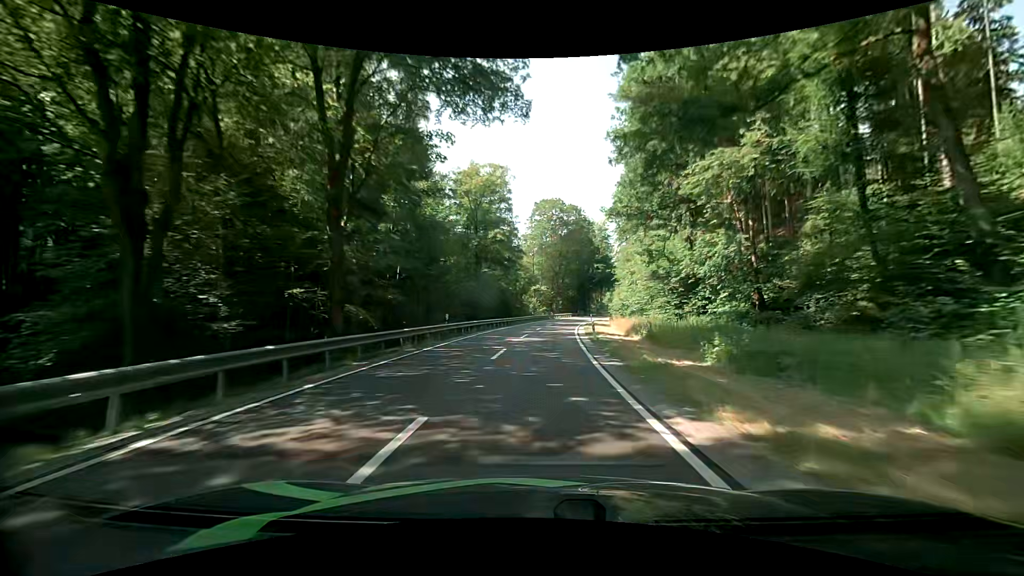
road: secondary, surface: asphalt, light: Day
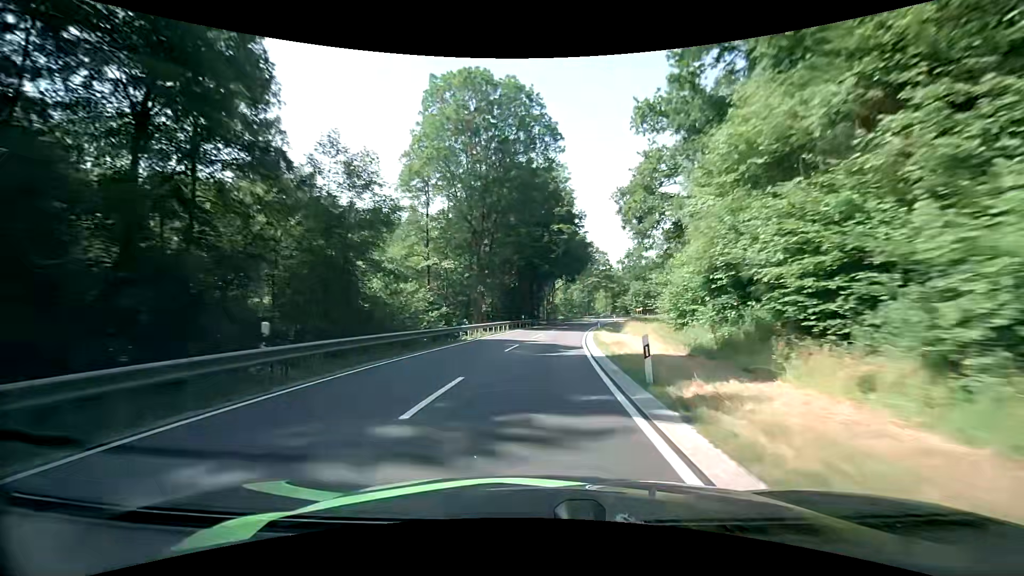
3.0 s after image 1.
(+3.0, +55.6) m; +7°
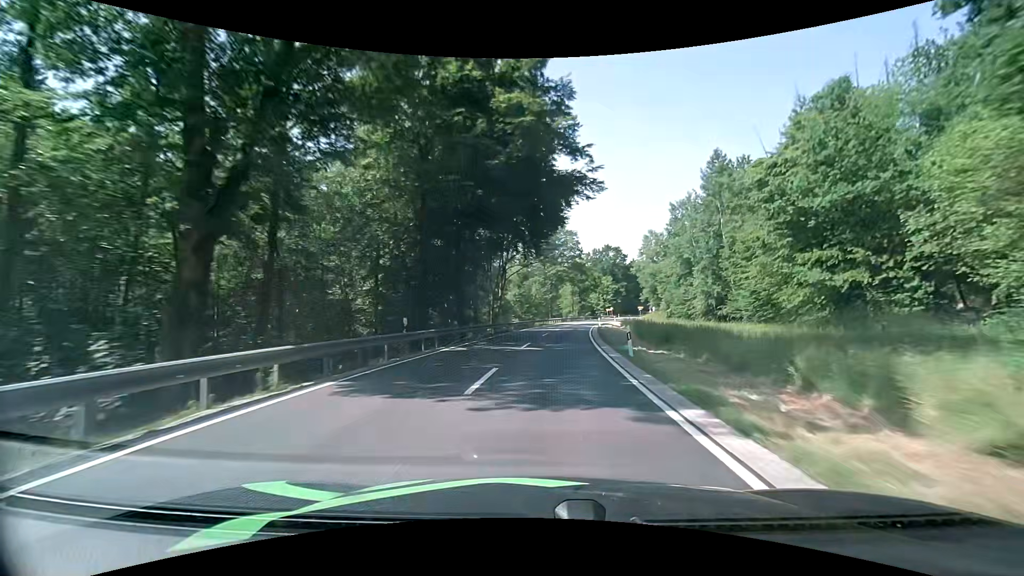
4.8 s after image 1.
(+1.4, +34.0) m; +6°
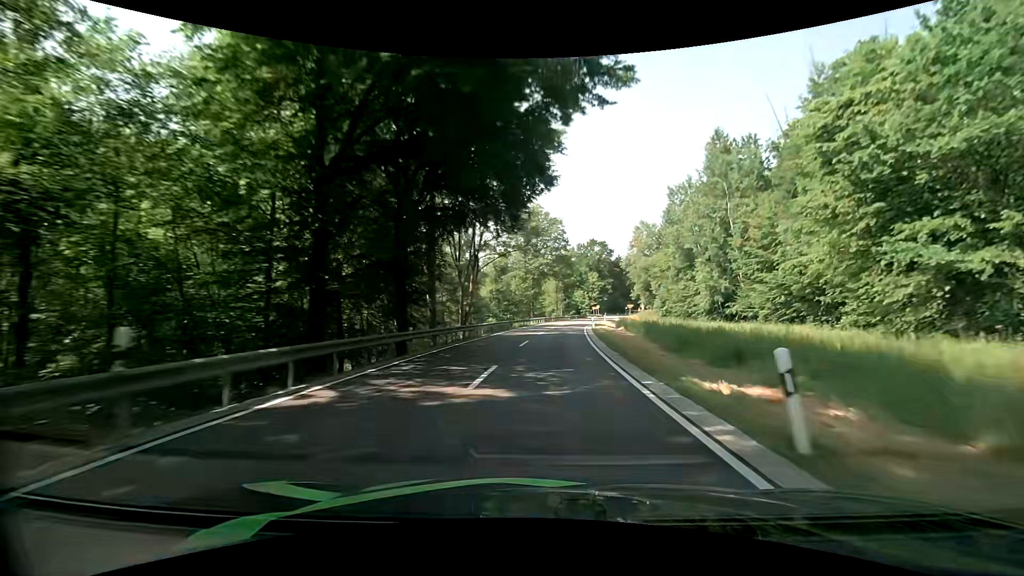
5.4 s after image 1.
(+0.2, +11.4) m; +2°
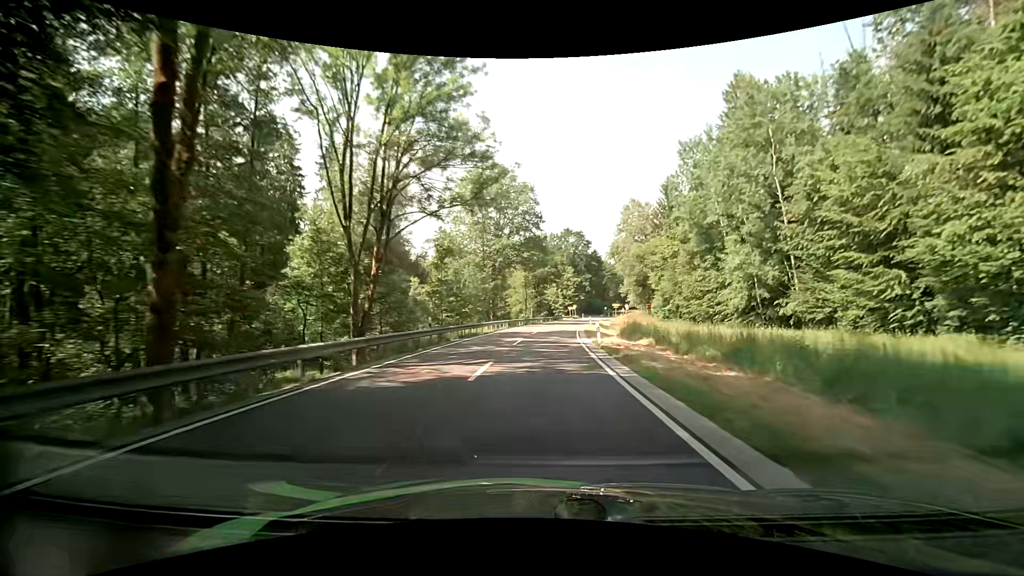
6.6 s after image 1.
(+0.8, +22.8) m; +4°
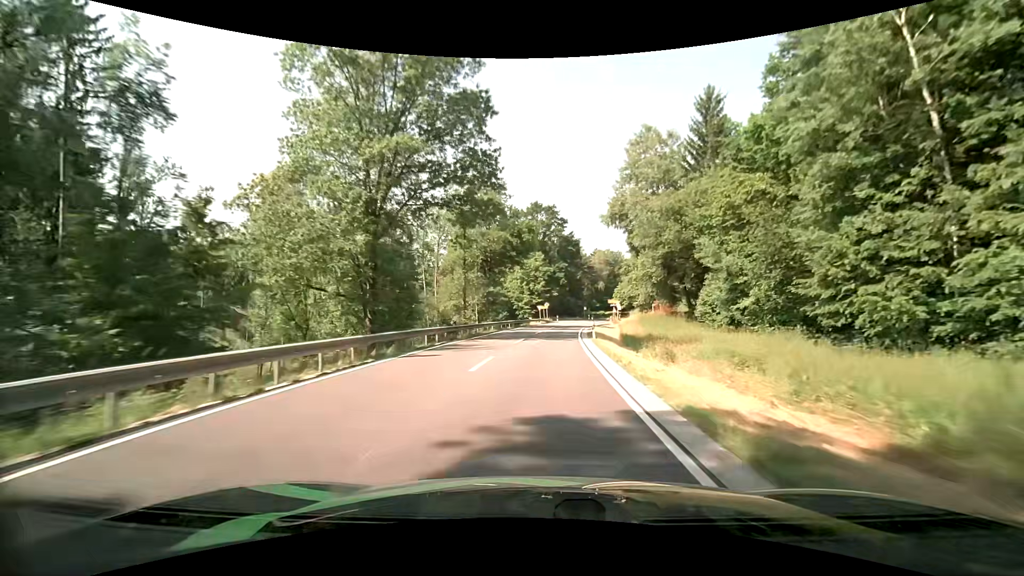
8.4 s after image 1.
(+1.4, +34.4) m; +4°
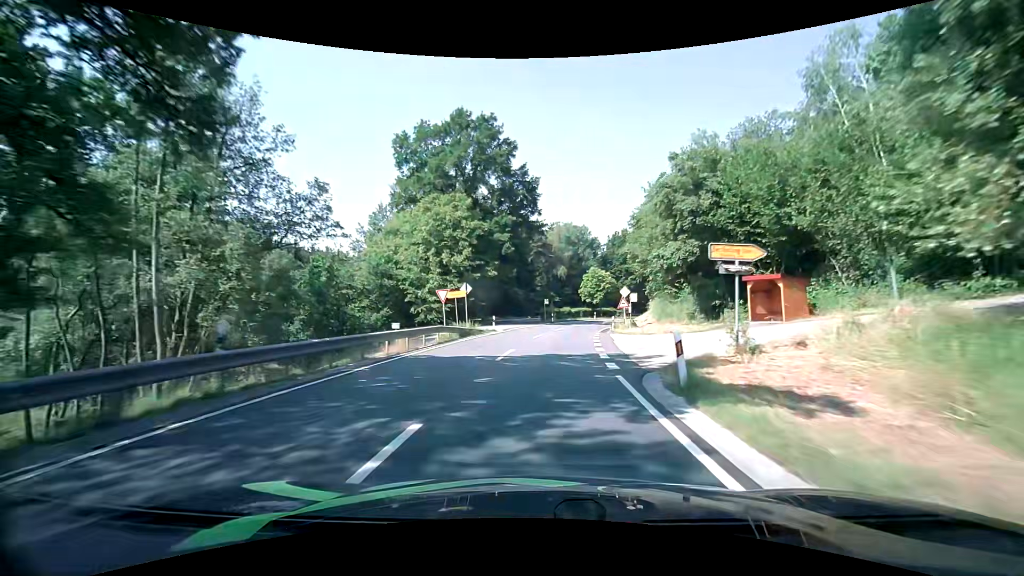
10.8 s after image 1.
(+2.5, +45.6) m; +7°
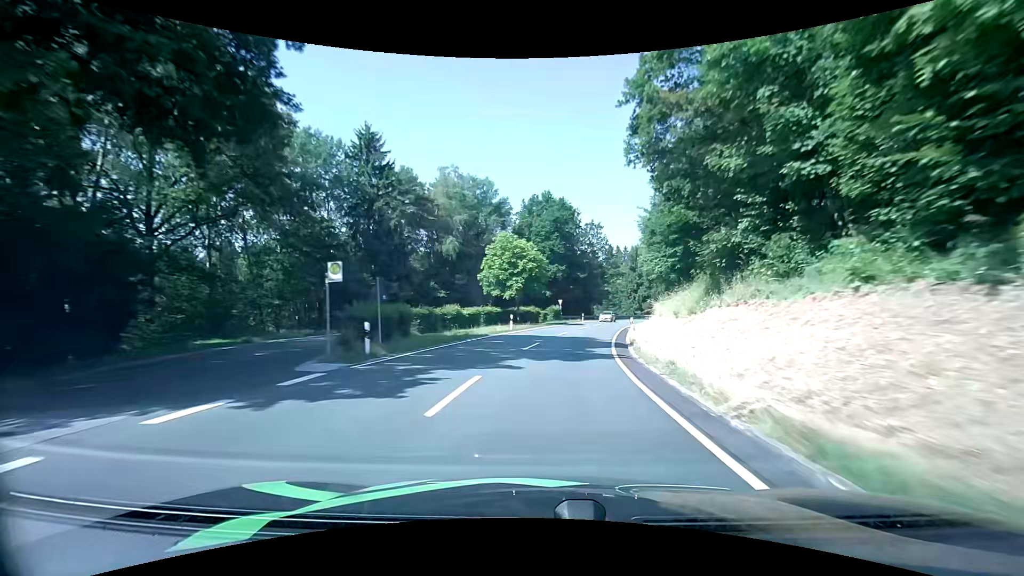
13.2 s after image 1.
(+3.5, +42.7) m; +11°
(0, +10) (+1, +20) (+3, +30) (+4, +40) (+6, +49) (+9, +59) (+12, +69) (+15, +78) (+19, +87) (+23, +96) m
